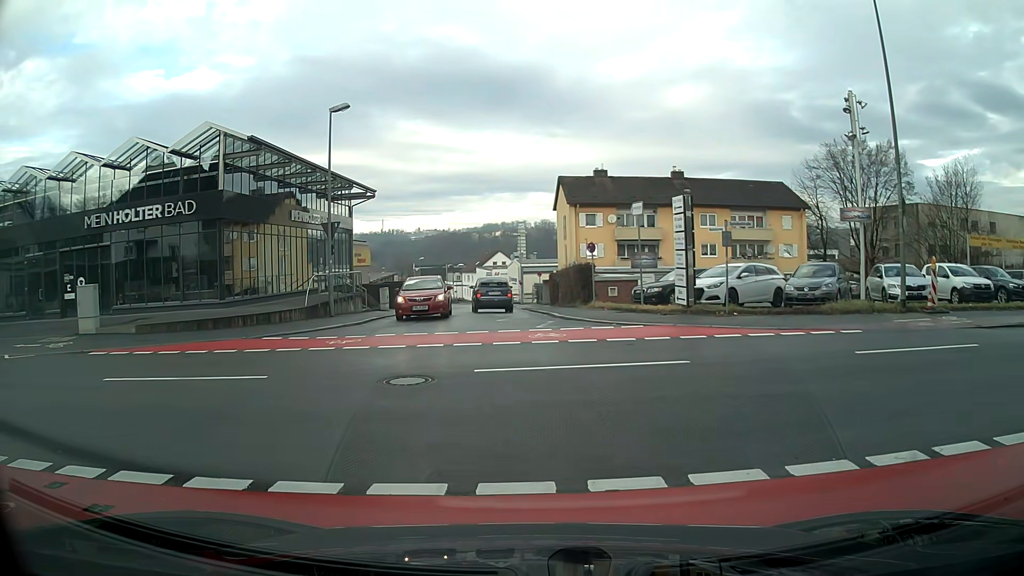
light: Day
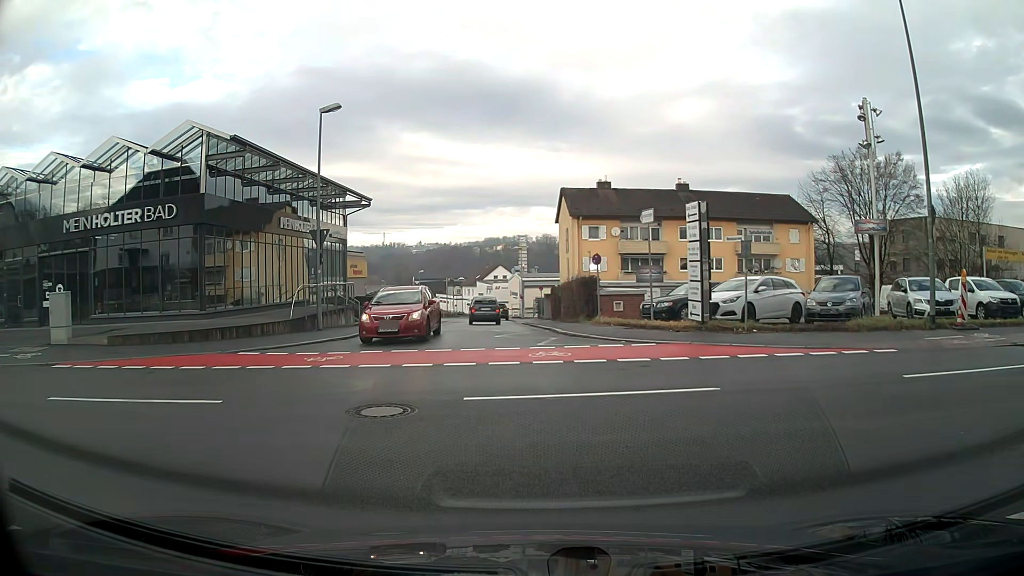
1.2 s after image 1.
(0.0, +1.6) m; 0°
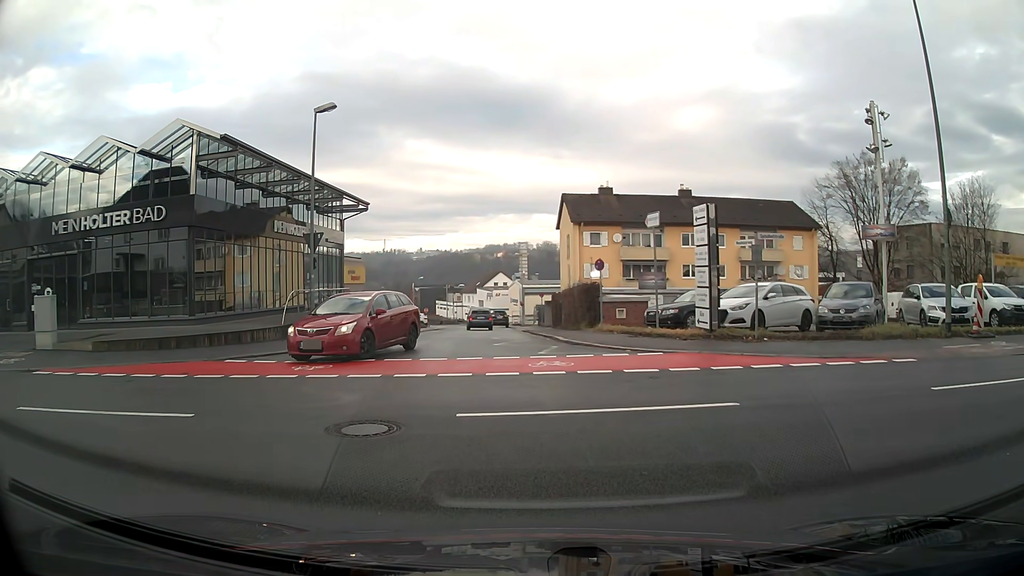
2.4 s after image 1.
(0.0, +0.8) m; 0°
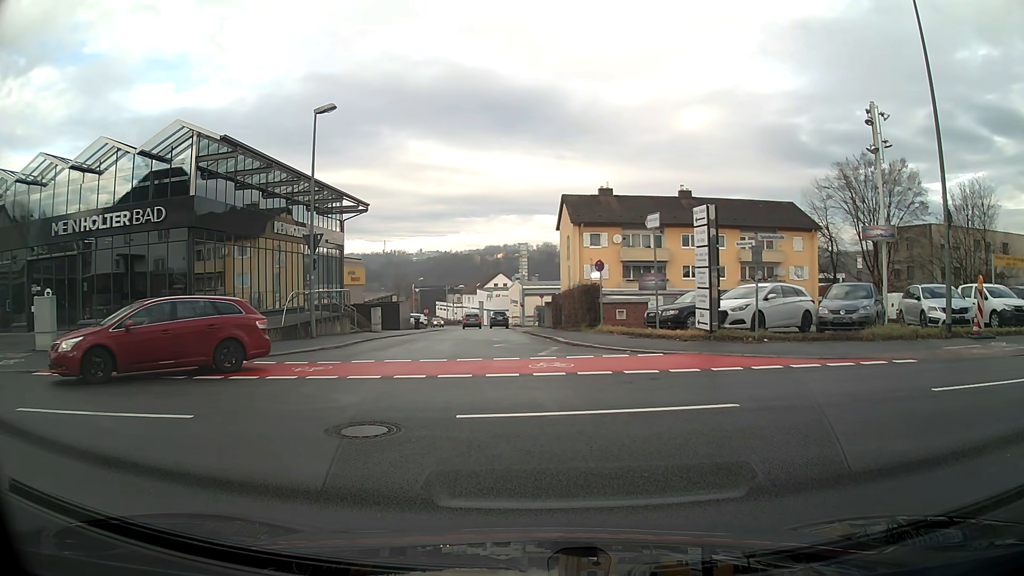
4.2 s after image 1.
(0.0, +0.1) m; 0°
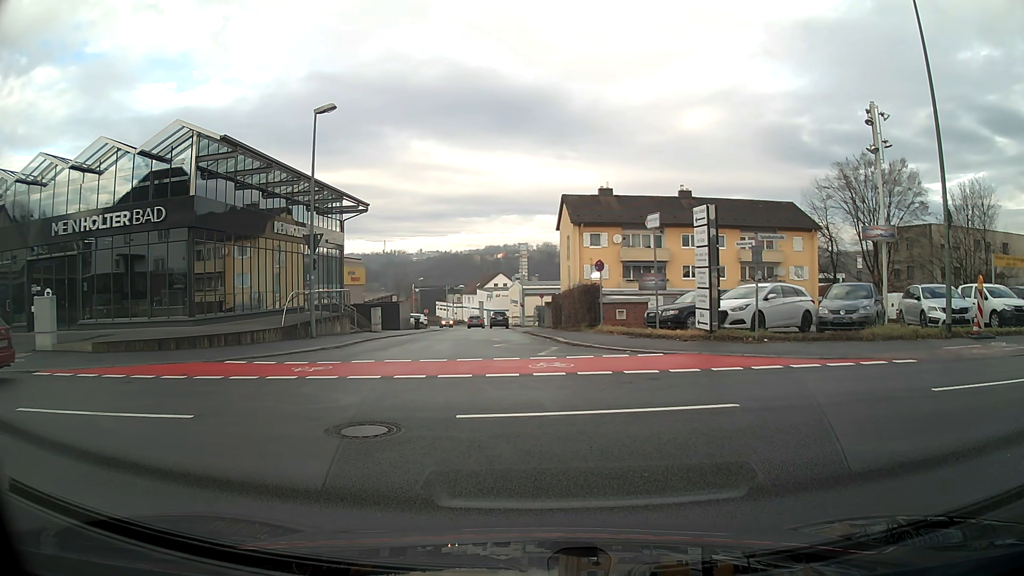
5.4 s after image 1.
(0.0, 0.0) m; 0°
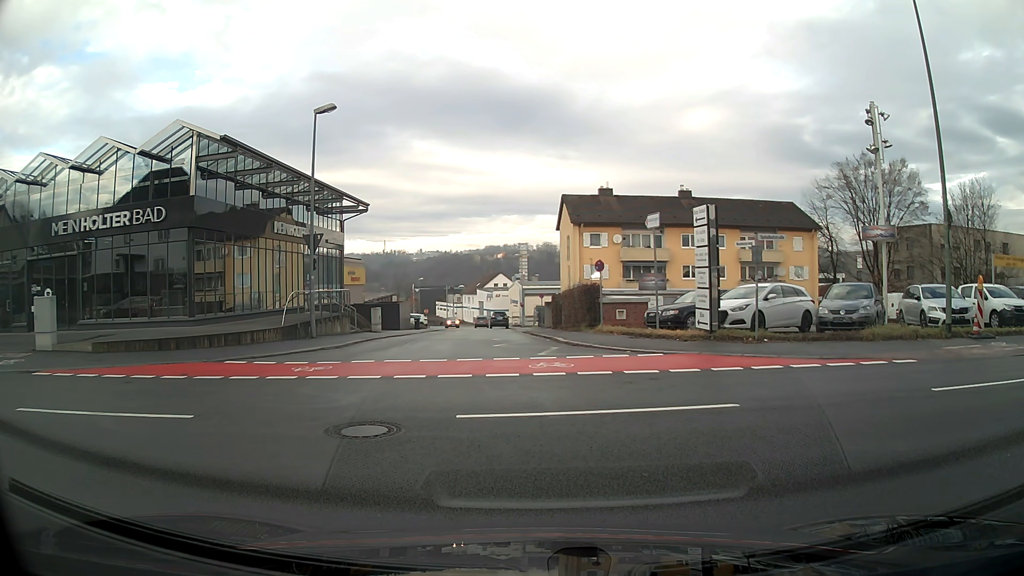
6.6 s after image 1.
(0.0, 0.0) m; 0°
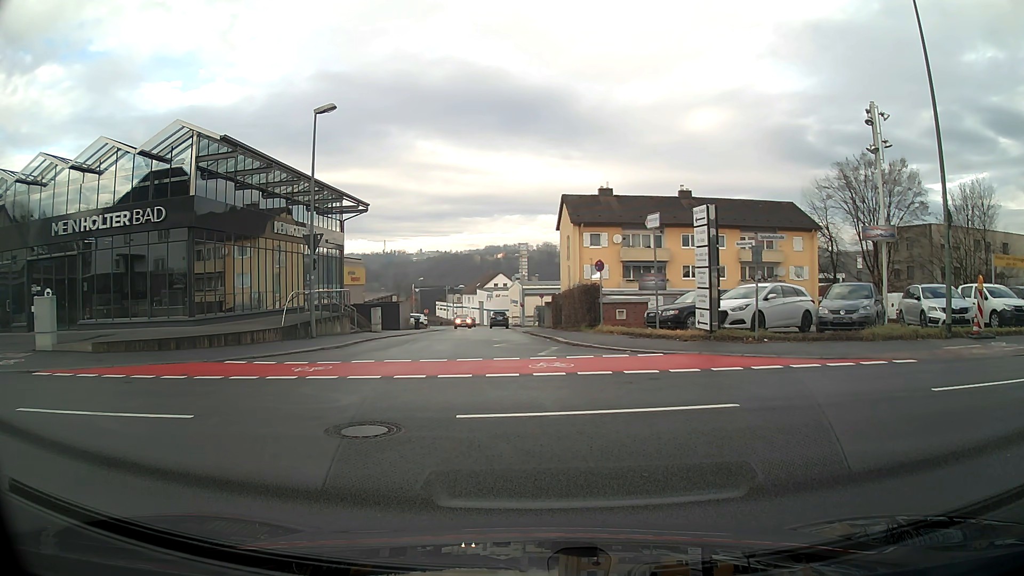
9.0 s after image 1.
(0.0, 0.0) m; 0°
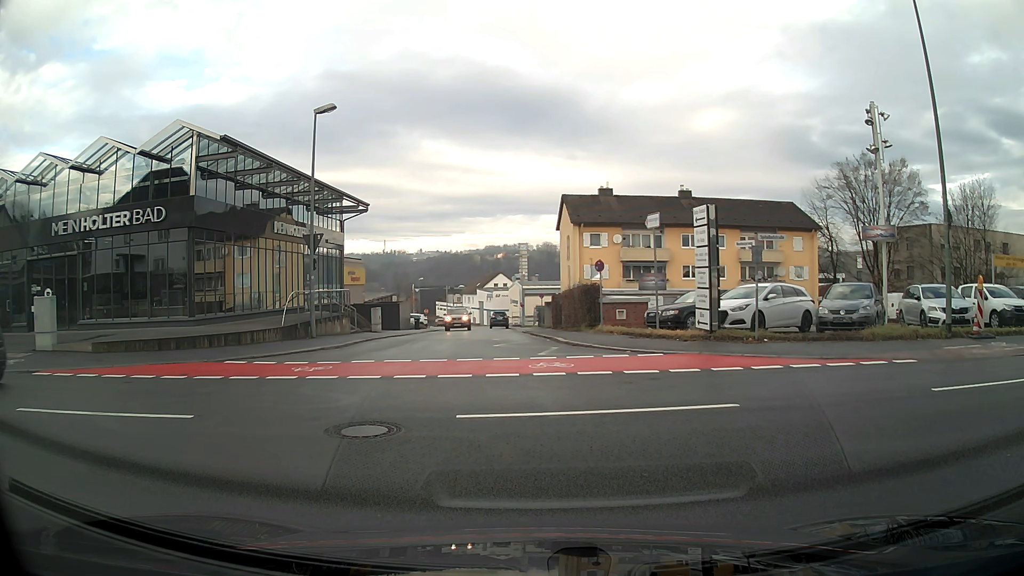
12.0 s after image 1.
(0.0, 0.0) m; 0°
(0, +10) (-1, +20) (-1, +30) (-3, +40) (-4, +50) (-6, +60) (-7, +70) (-7, +80) (-7, +90) (-9, +99) m
